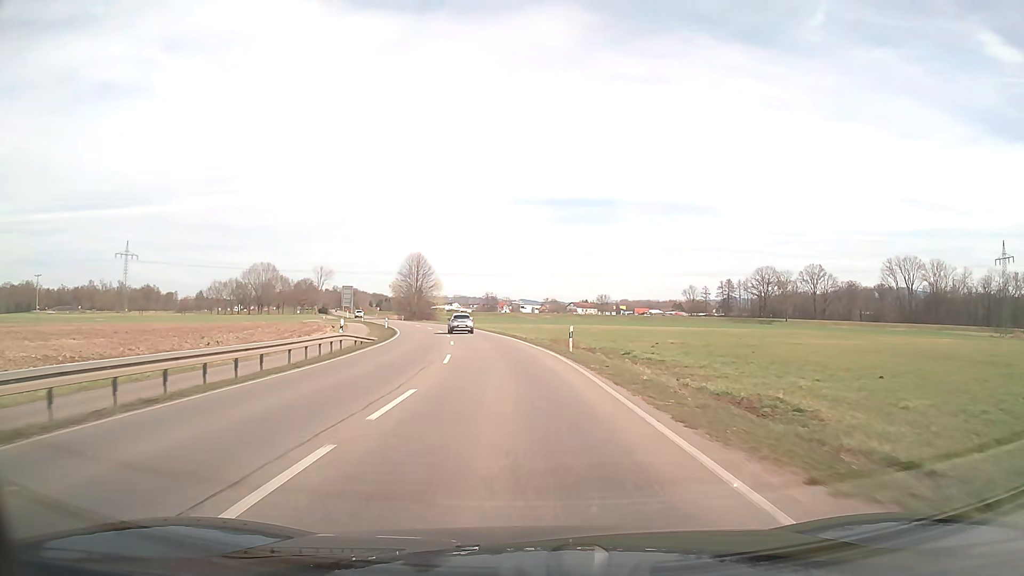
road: secondary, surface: asphalt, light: Day
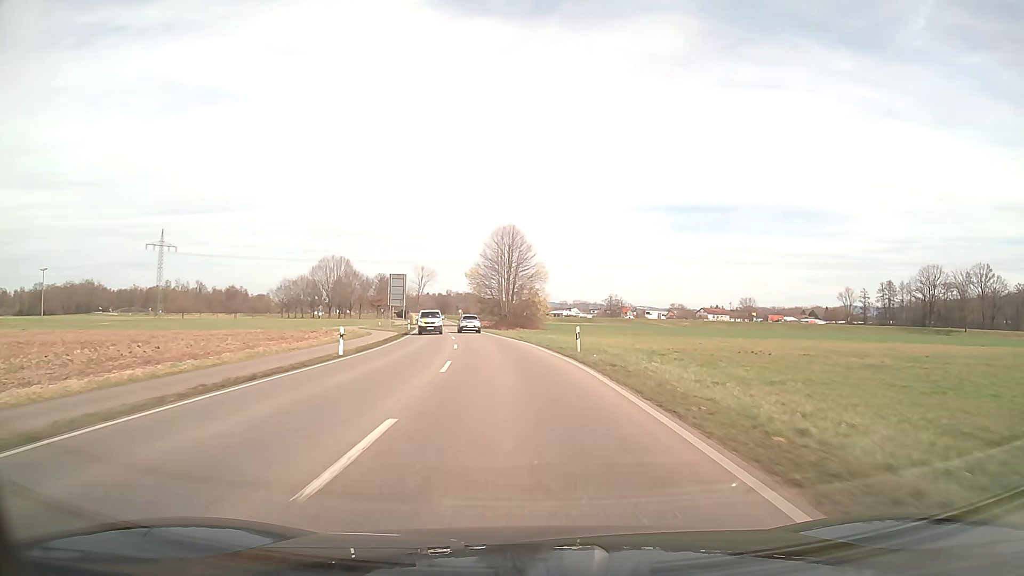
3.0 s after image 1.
(-4.5, +51.9) m; -10°
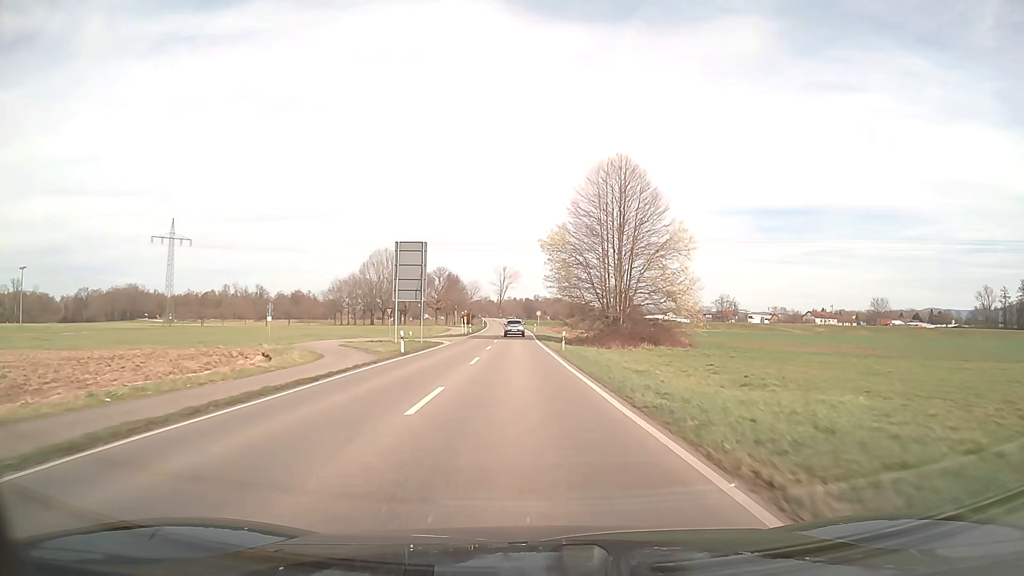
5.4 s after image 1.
(-3.1, +43.4) m; -8°
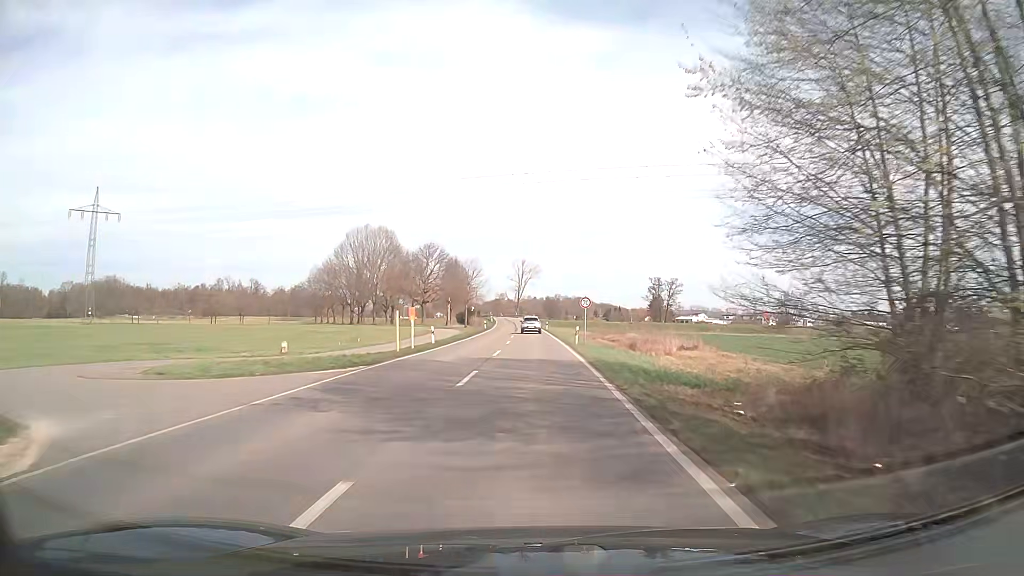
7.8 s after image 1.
(-0.9, +44.7) m; -2°
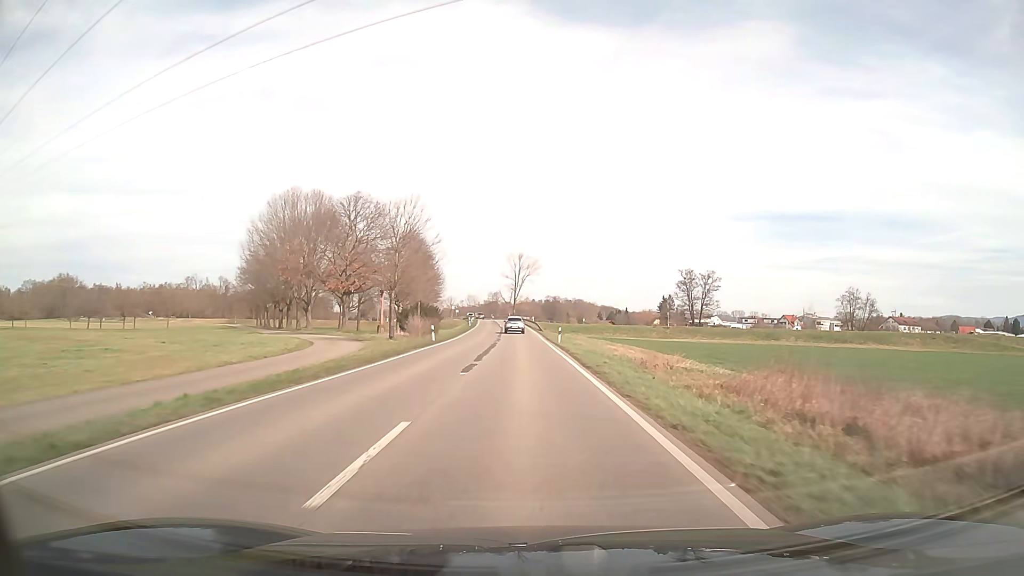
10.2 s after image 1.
(+0.2, +44.7) m; 0°
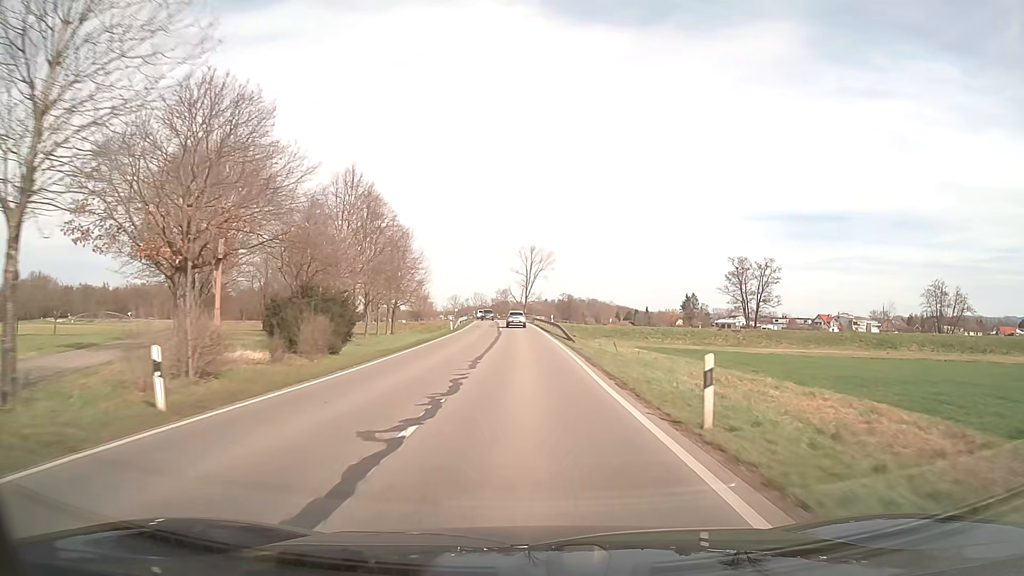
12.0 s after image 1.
(-0.3, +33.3) m; -1°
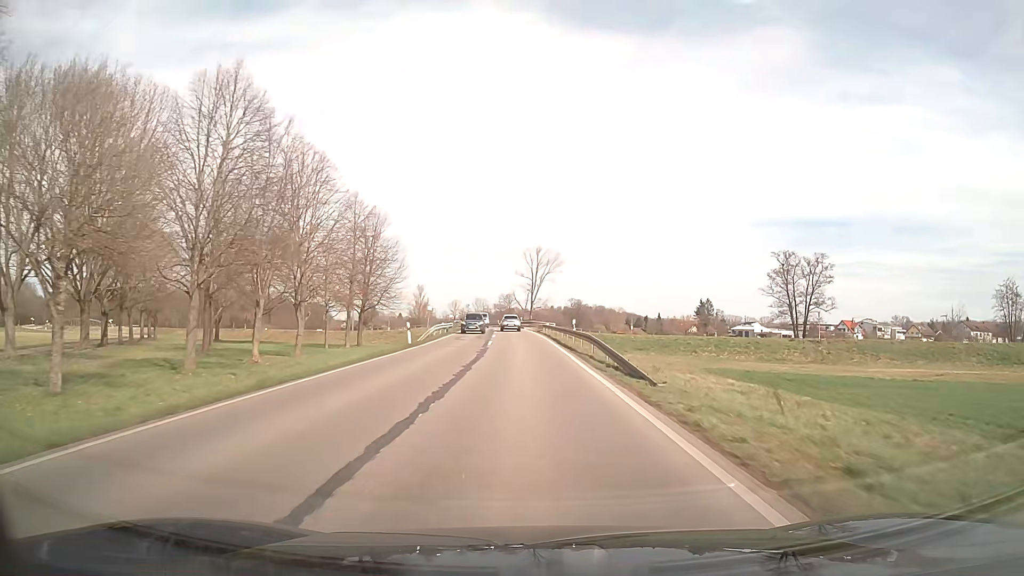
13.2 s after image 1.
(-0.1, +22.2) m; 0°
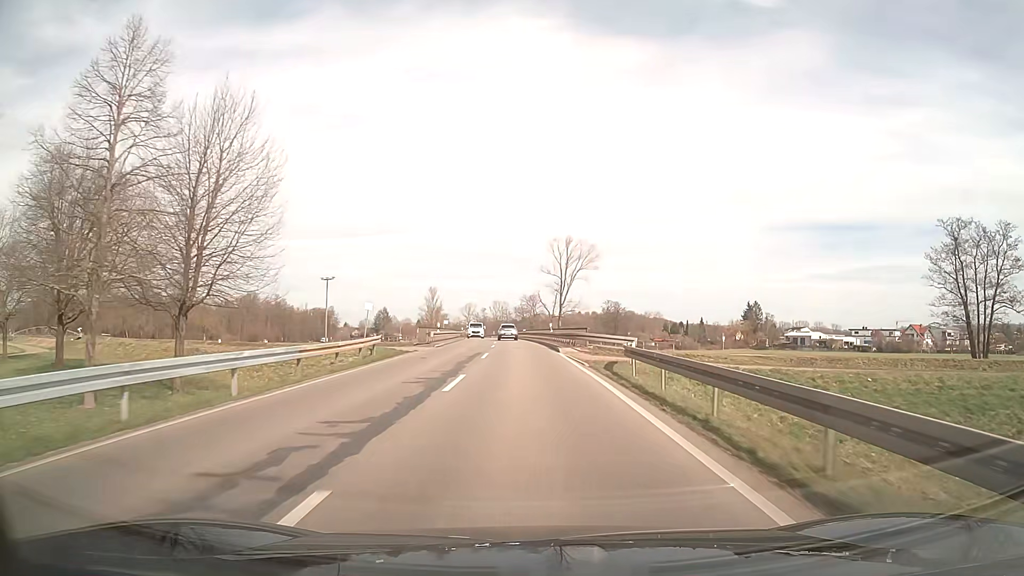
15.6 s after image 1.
(-0.8, +44.4) m; -2°
(0, +10) (0, +20) (0, +30) (-1, +40) (-1, +50) (-2, +60) (-2, +70) (-3, +80) (-4, +90) (-5, +100) m
